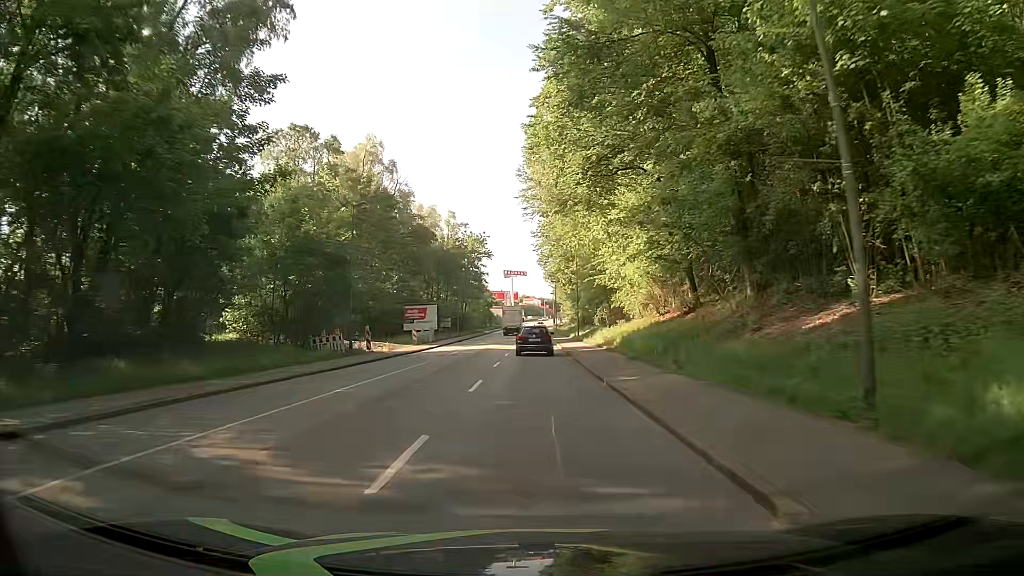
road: tertiary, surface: asphalt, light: Day
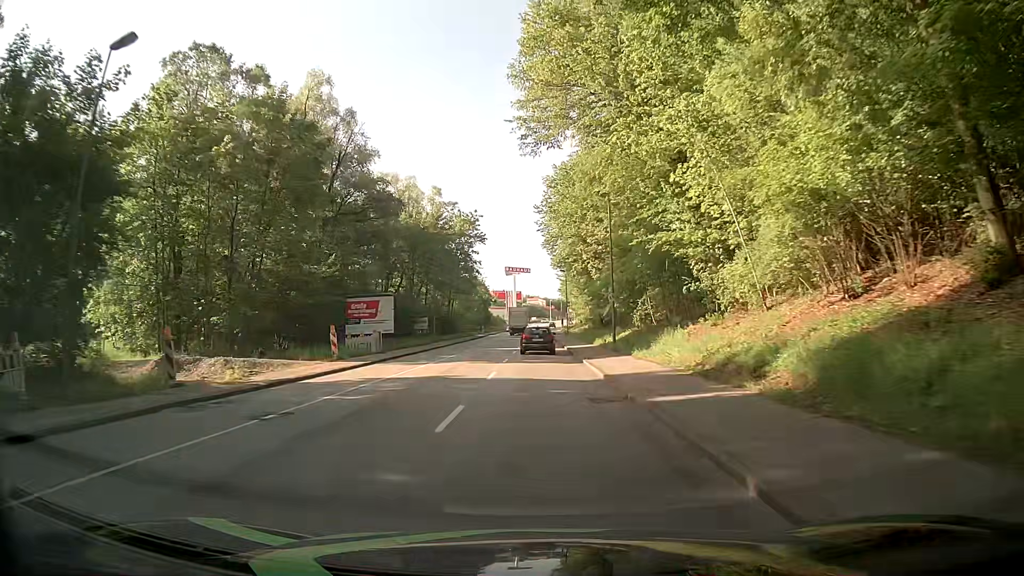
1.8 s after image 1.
(+0.2, +23.5) m; 0°
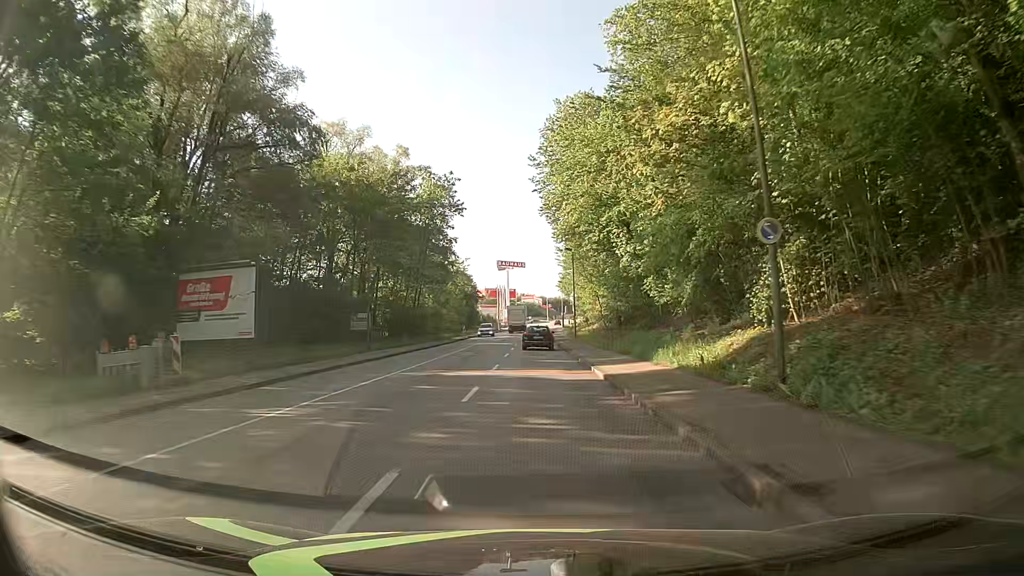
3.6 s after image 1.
(+0.2, +23.6) m; +1°
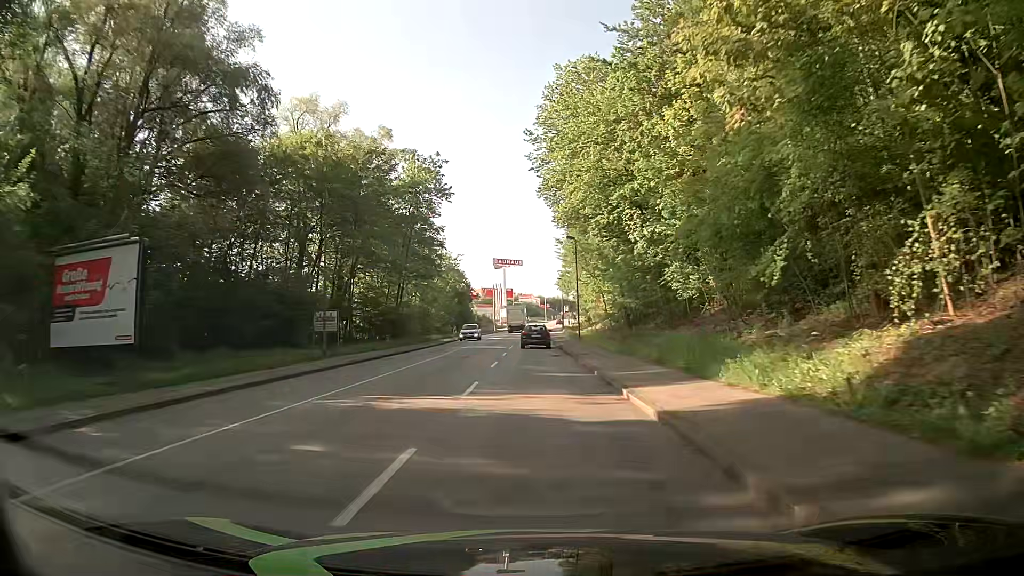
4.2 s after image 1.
(0.0, +7.9) m; 0°
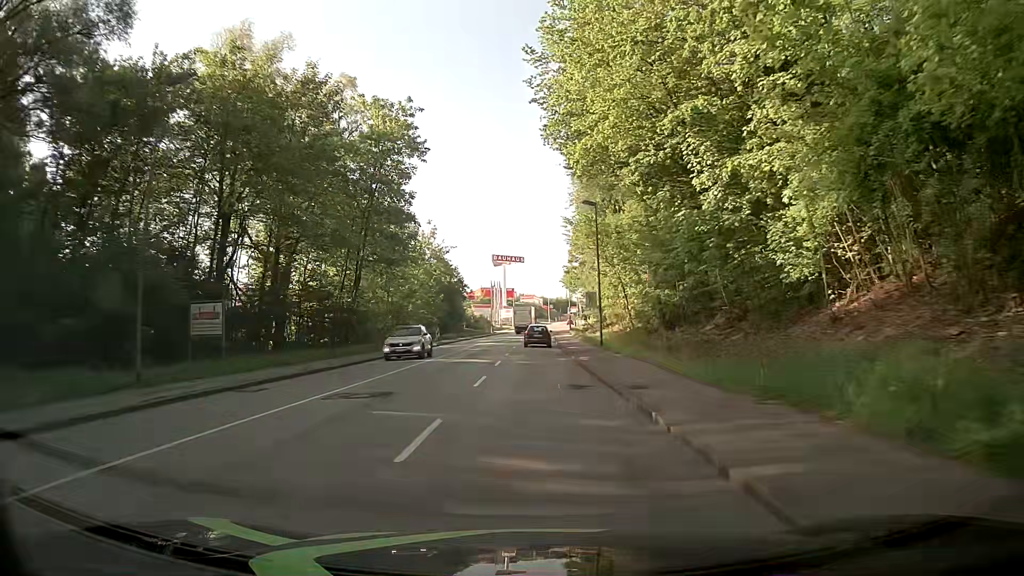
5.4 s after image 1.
(+0.1, +15.9) m; 0°
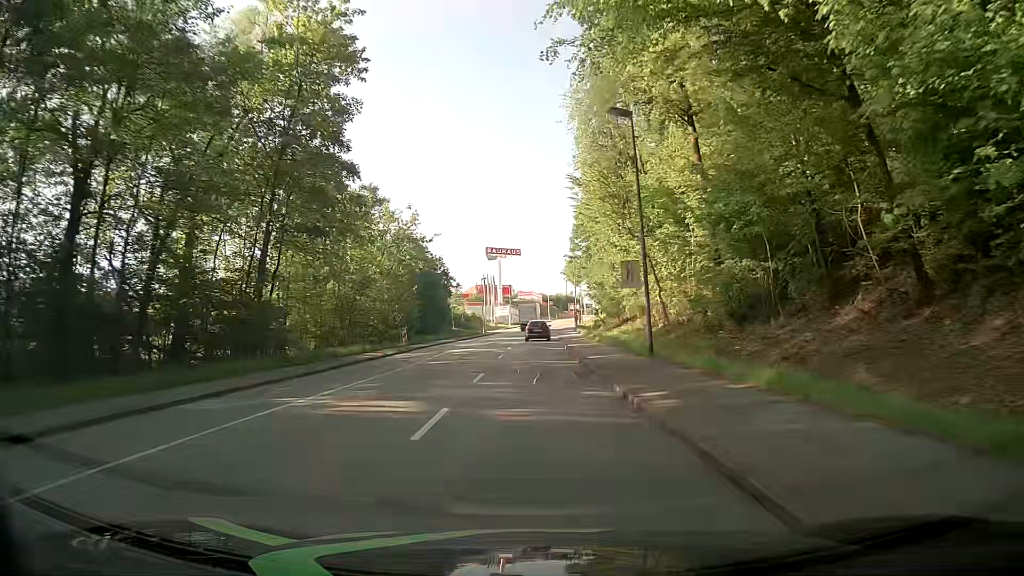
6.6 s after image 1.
(+0.1, +15.9) m; 0°
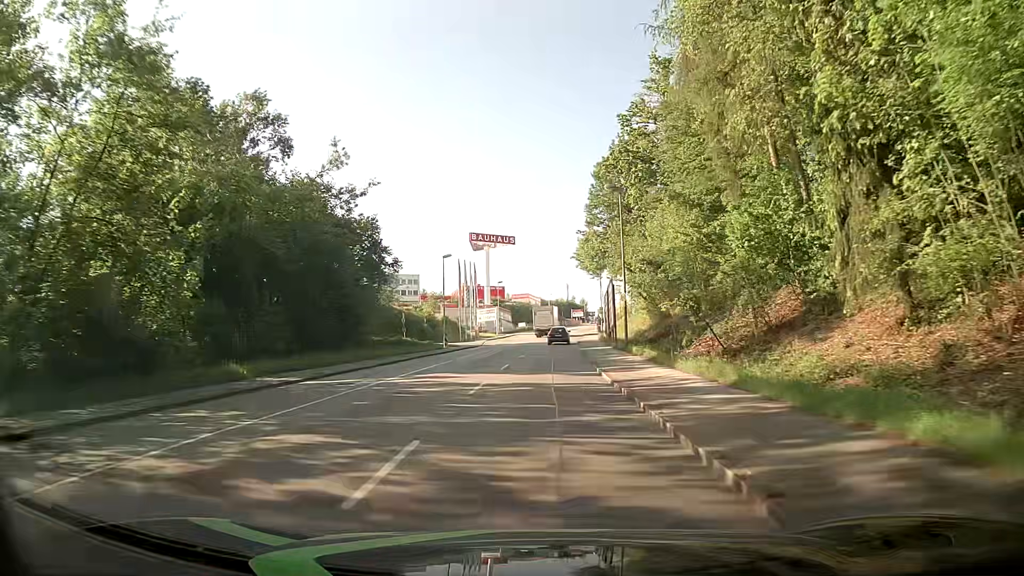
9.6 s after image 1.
(-0.1, +39.8) m; 0°
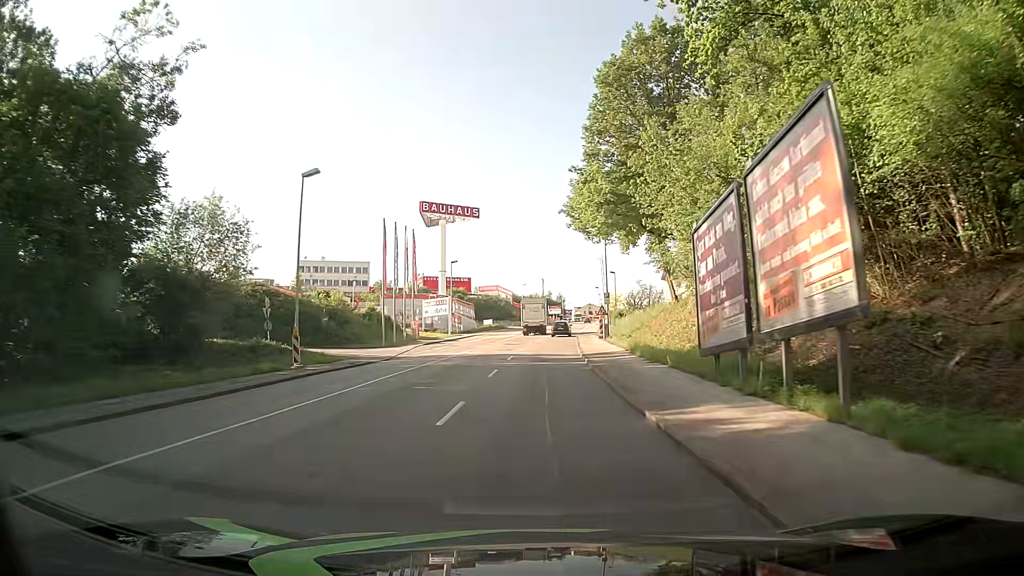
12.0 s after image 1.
(+0.6, +31.5) m; +3°
(0, +10) (0, +20) (0, +30) (+1, +40) (+1, +50) (+2, +60) (+2, +70) (+3, +80) (+4, +90) (+5, +100) m
